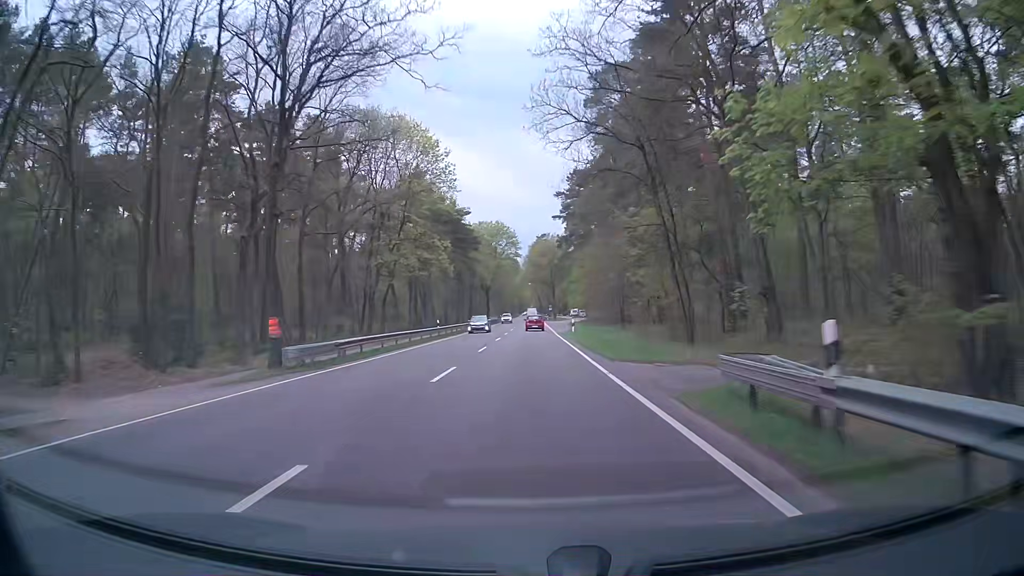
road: primary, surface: asphalt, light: Day
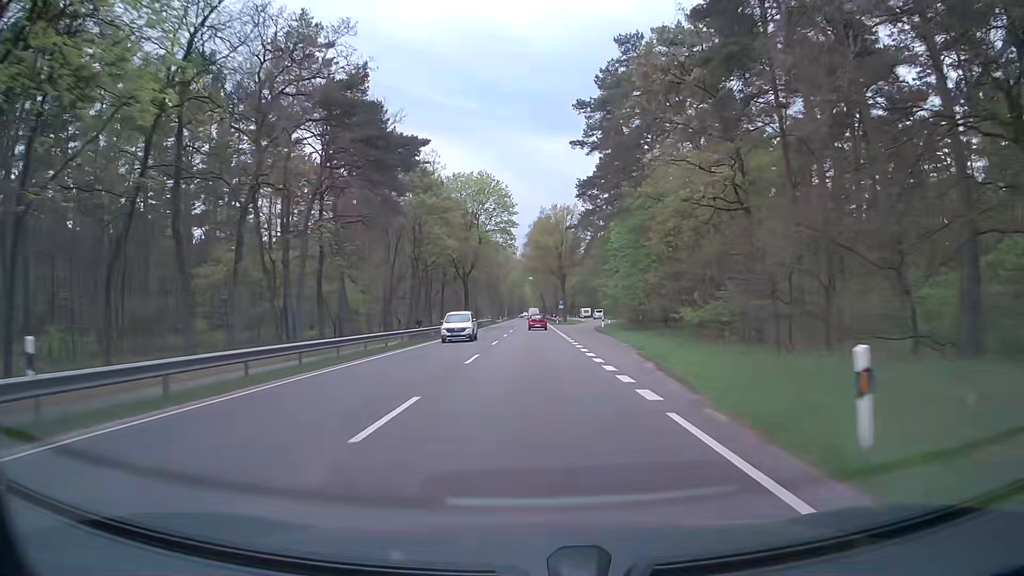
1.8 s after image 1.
(+0.3, +43.7) m; 0°
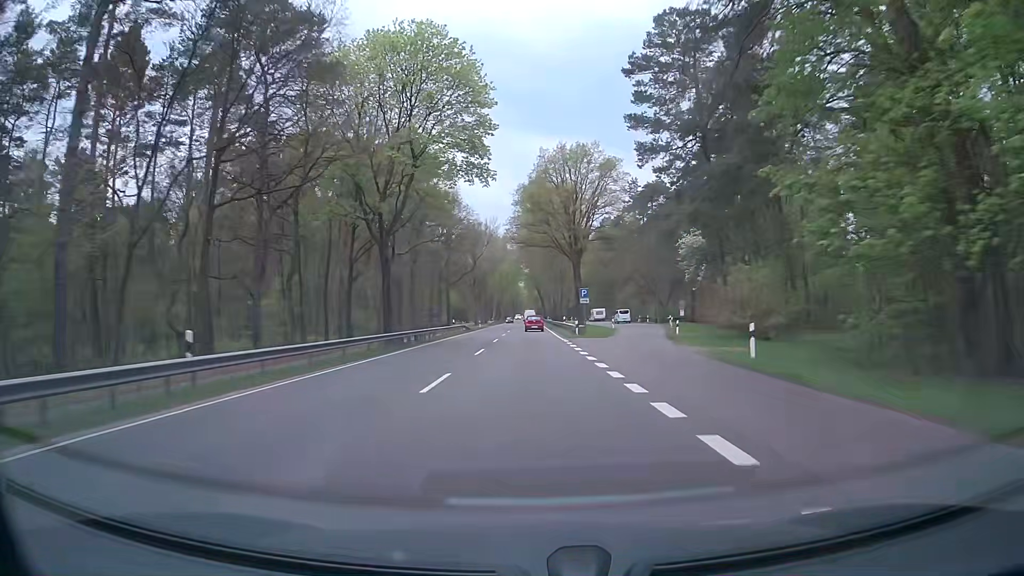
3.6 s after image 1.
(+0.2, +44.1) m; +1°
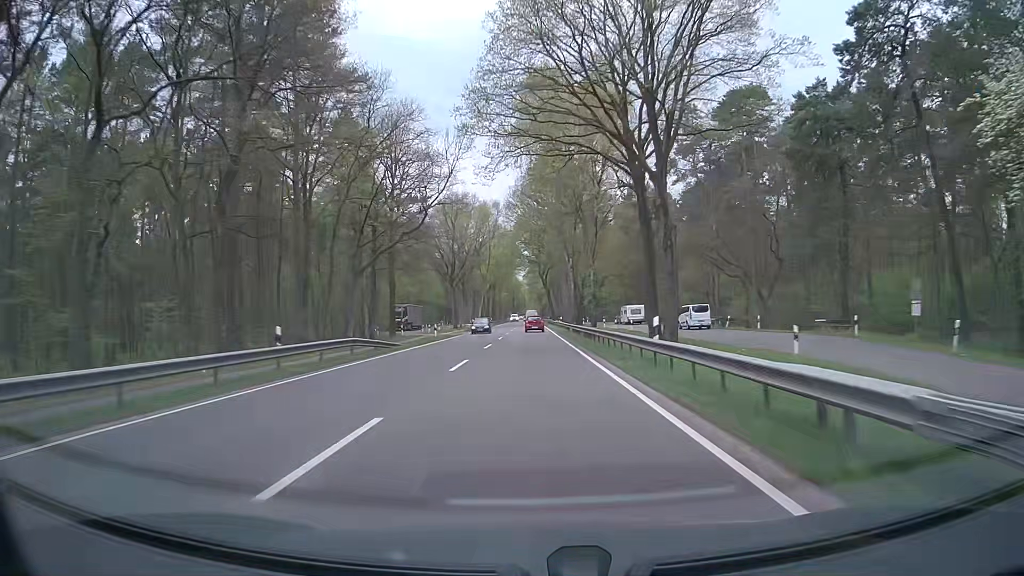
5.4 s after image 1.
(-0.4, +44.1) m; 0°
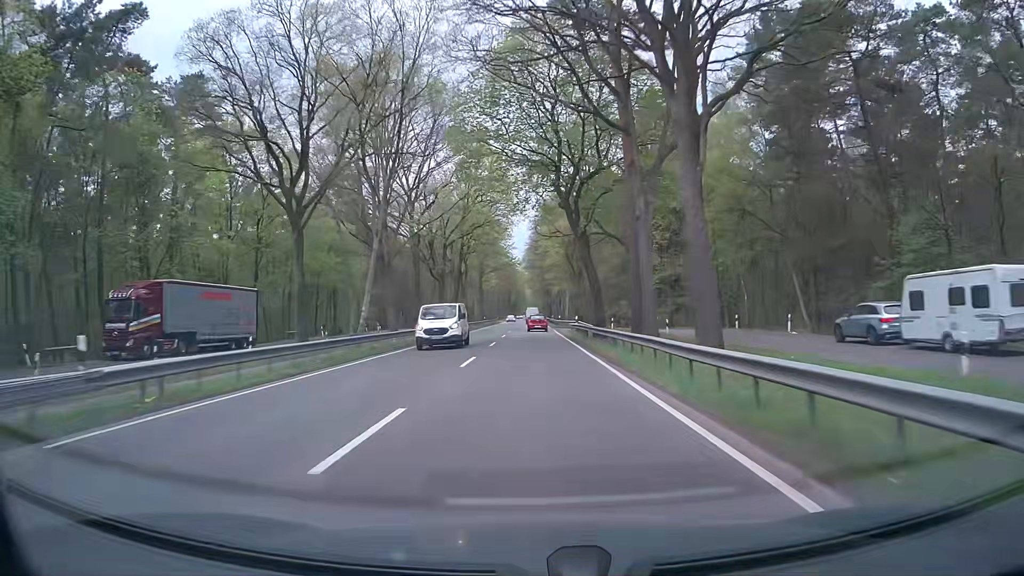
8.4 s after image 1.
(-0.5, +72.5) m; 0°
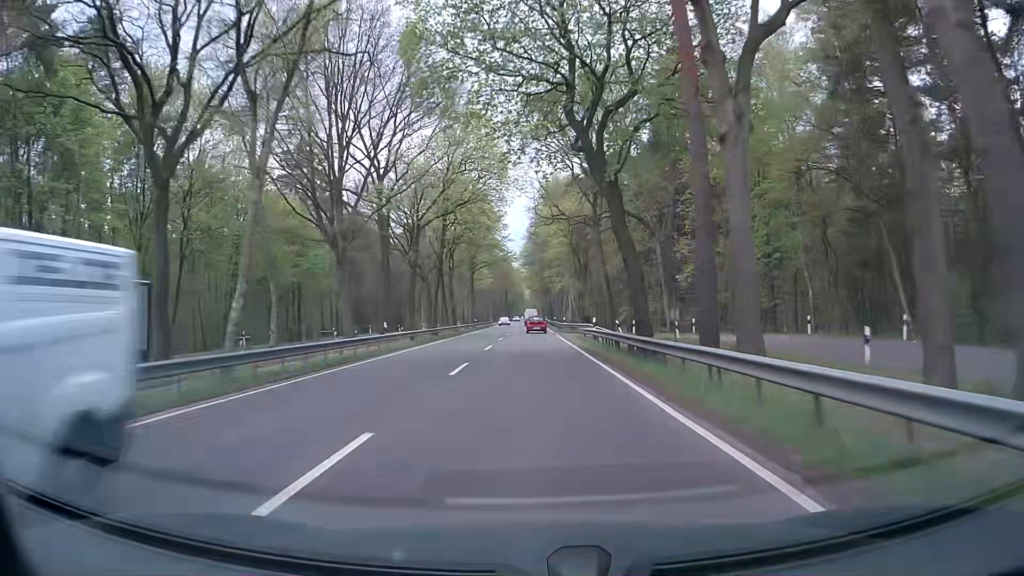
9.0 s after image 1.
(0.0, +14.3) m; 0°
(0, +10) (0, +20) (0, +30) (0, +40) (0, +50) (0, +60) (0, +70) (0, +80) (0, +90) (0, +100) m
